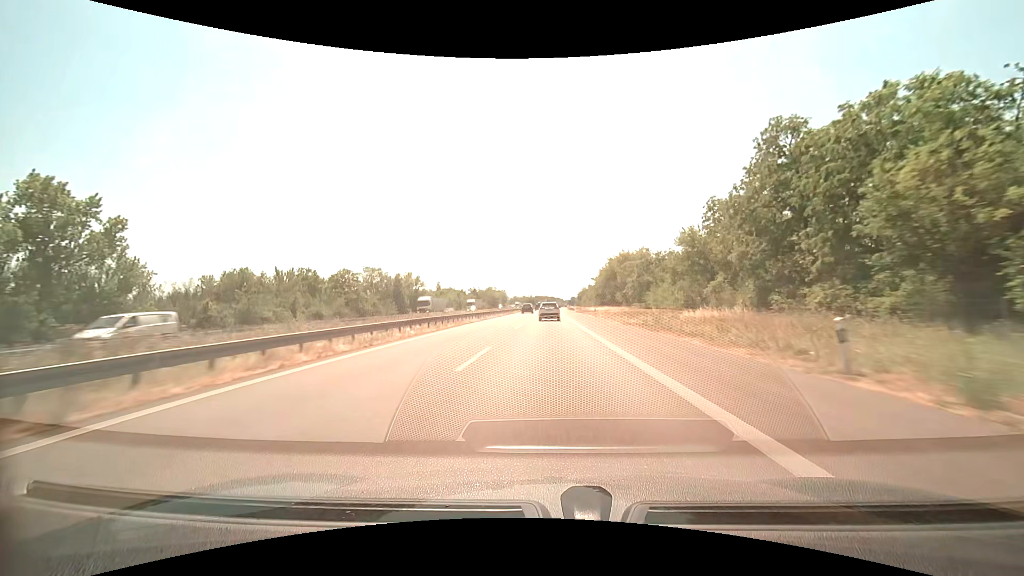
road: motorway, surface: asphalt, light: Day
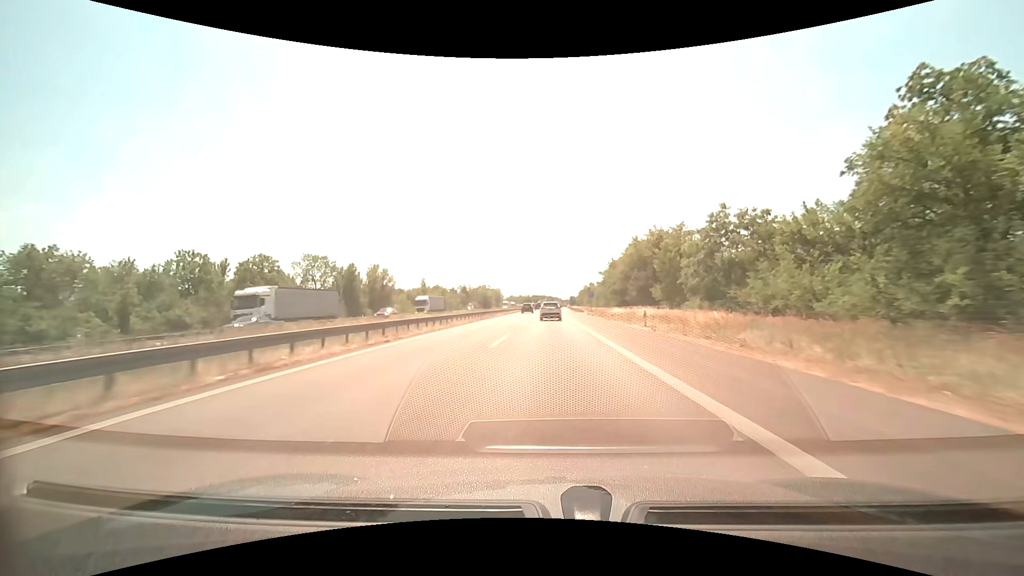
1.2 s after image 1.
(+0.1, +30.6) m; 0°
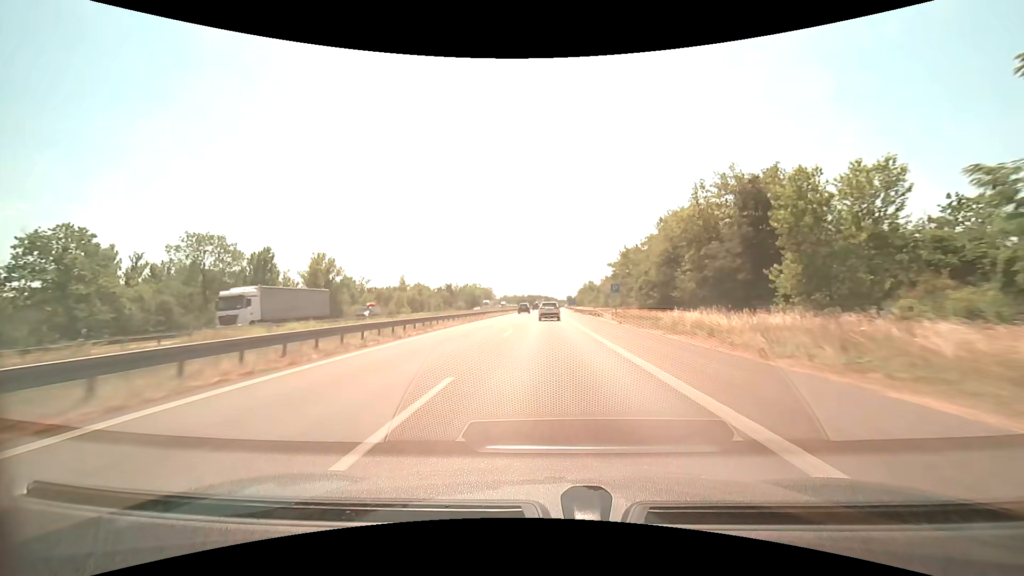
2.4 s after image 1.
(+0.2, +30.3) m; +1°
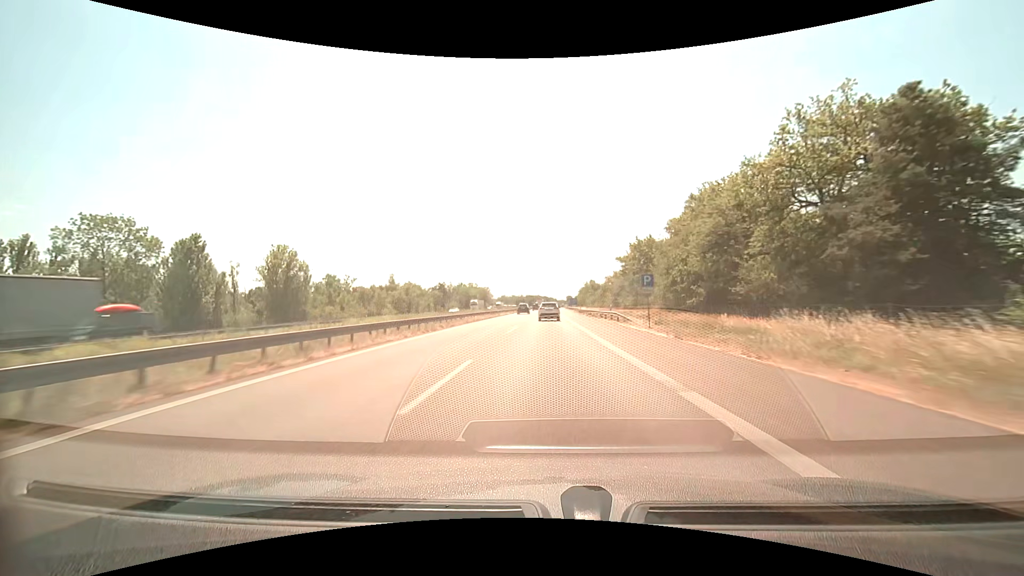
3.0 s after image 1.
(0.0, +15.0) m; 0°
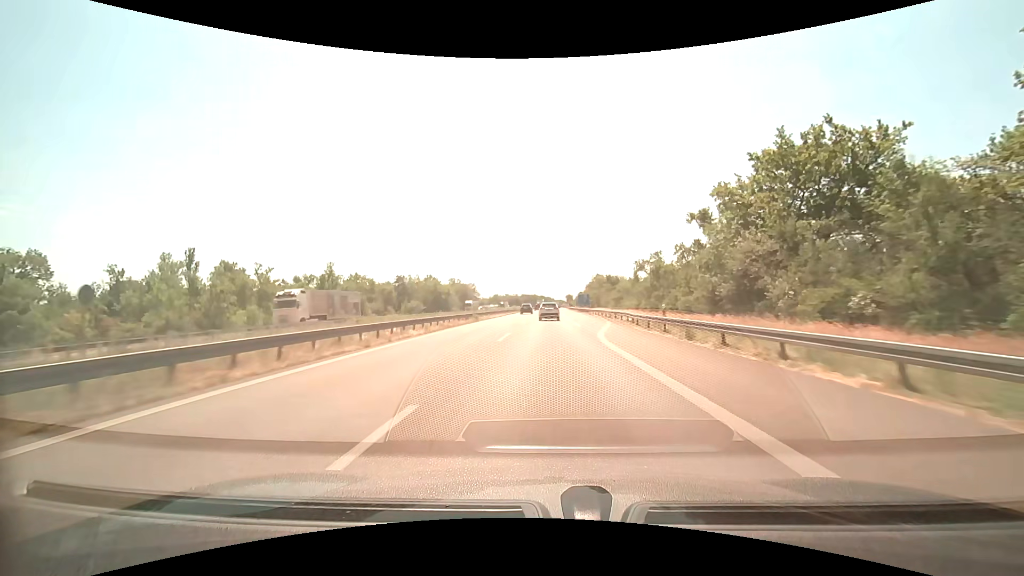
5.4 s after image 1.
(+0.1, +59.4) m; 0°
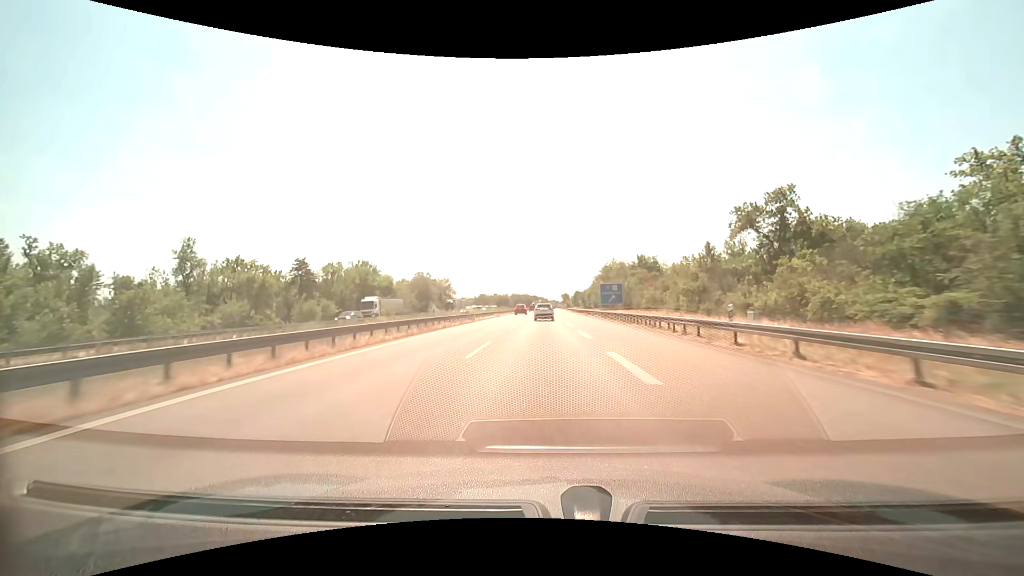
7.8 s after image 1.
(+0.5, +59.8) m; +1°
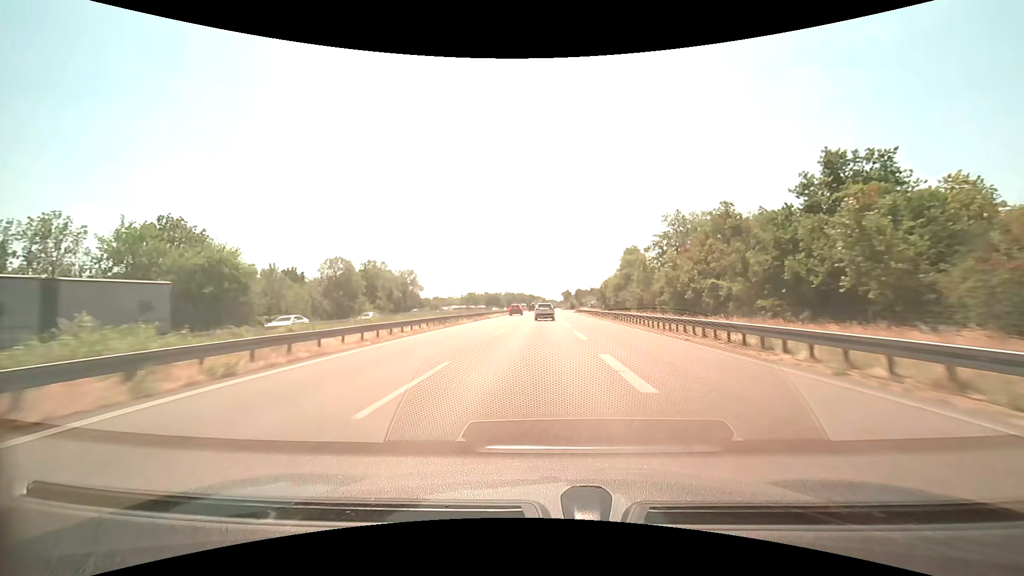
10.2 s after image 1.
(+0.2, +61.0) m; 0°
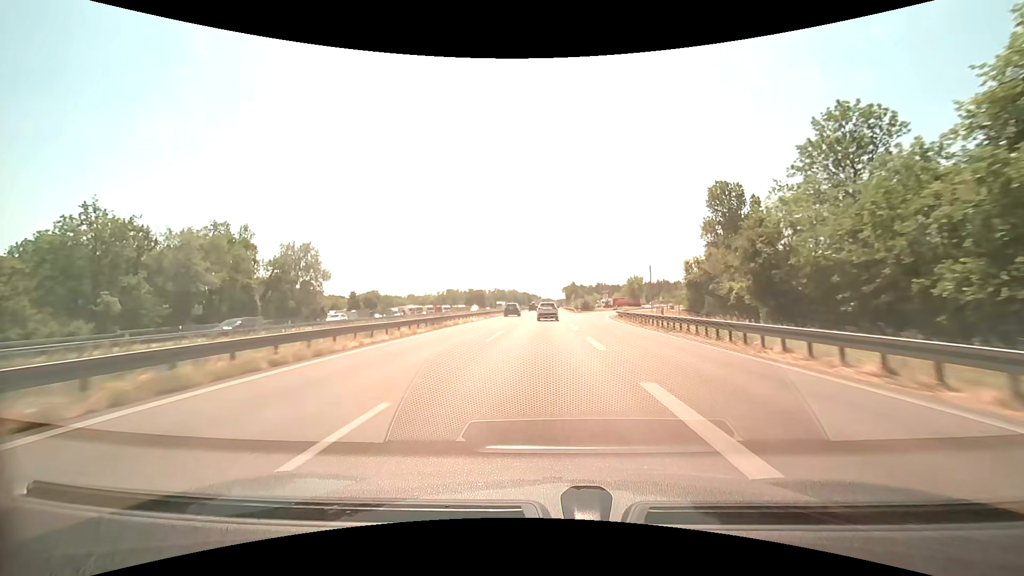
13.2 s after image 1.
(0.0, +77.0) m; 0°
(0, +10) (0, +20) (0, +30) (0, +40) (0, +50) (0, +60) (0, +70) (+1, +80) (+1, +90) (+1, +100) m
